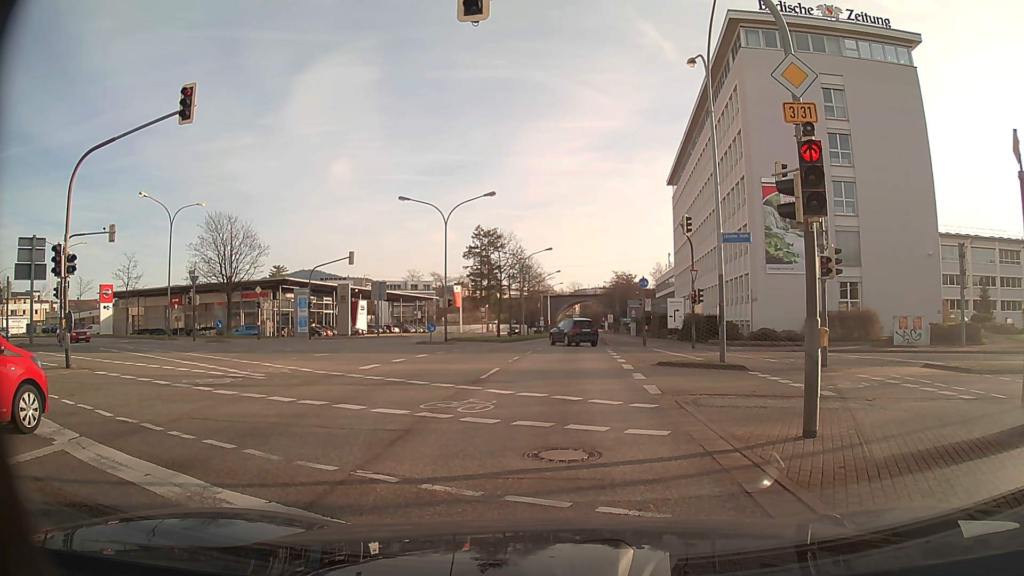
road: primary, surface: asphalt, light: Day
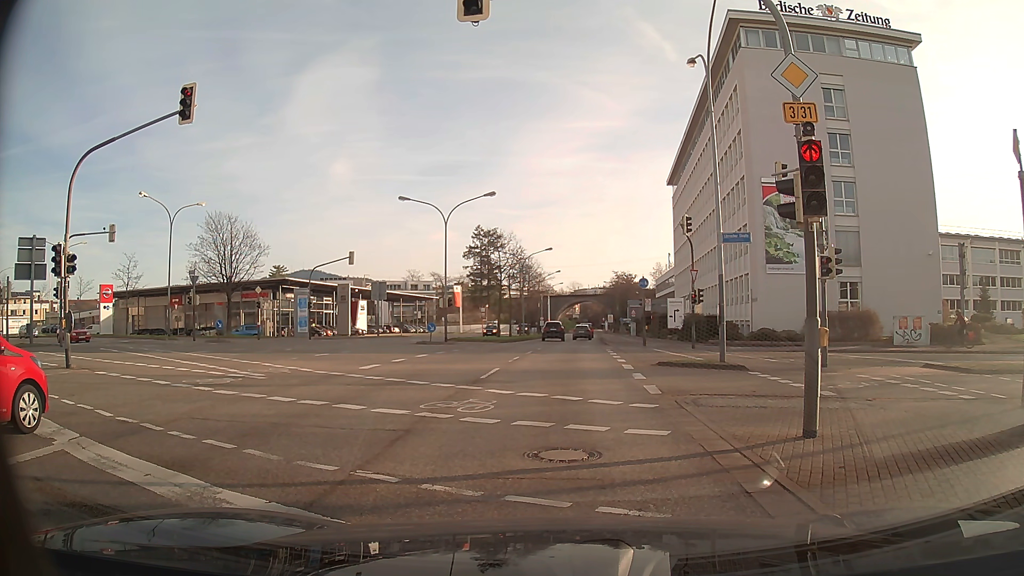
(0.0, 0.0) m; 0°
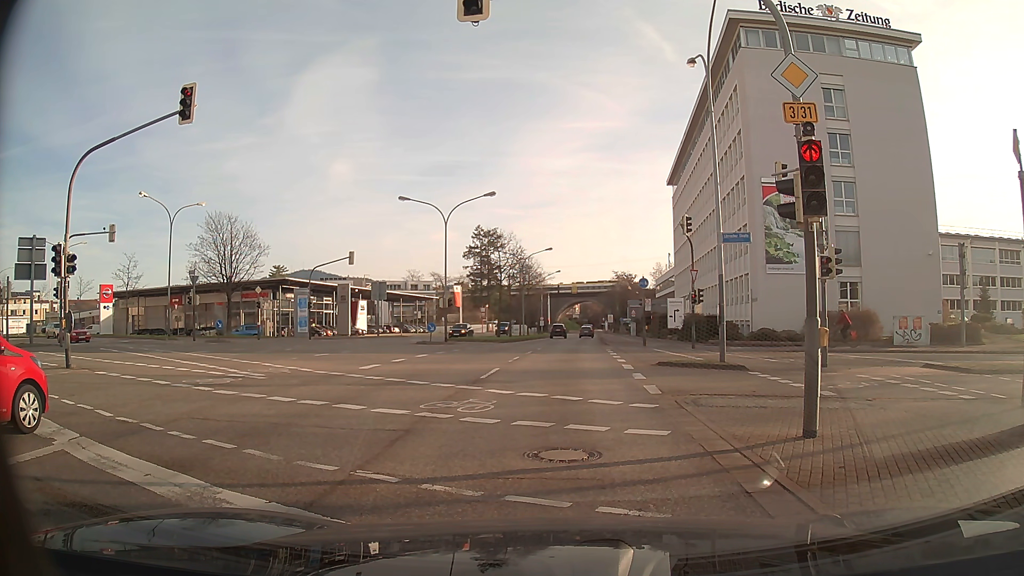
(0.0, 0.0) m; 0°
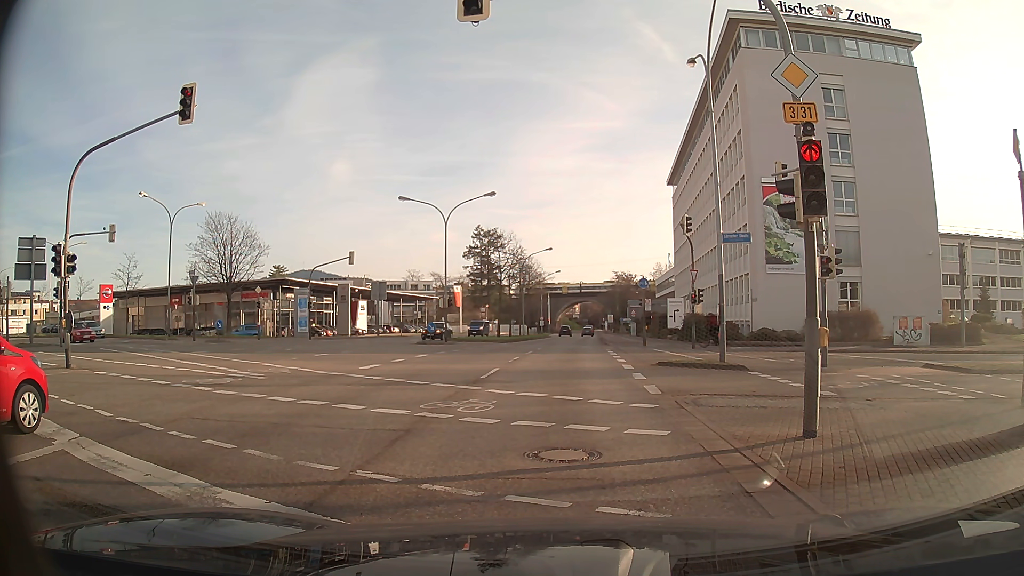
(0.0, 0.0) m; 0°
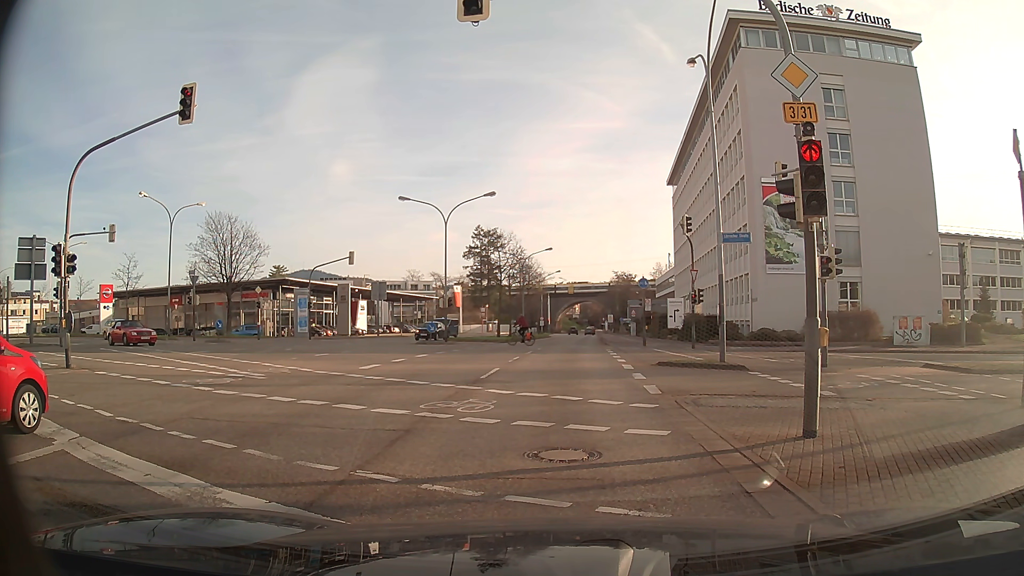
(0.0, 0.0) m; 0°
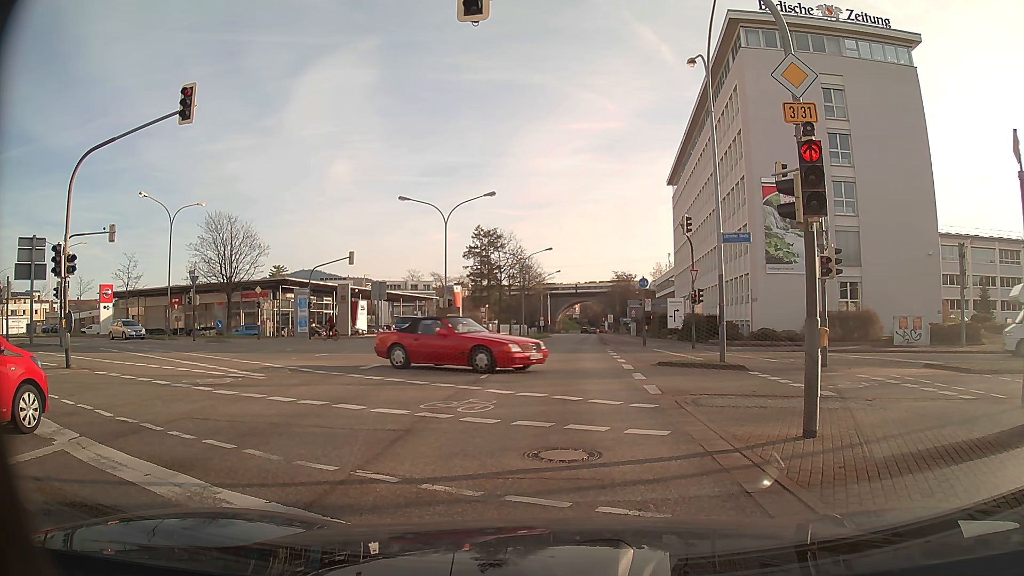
(0.0, 0.0) m; 0°
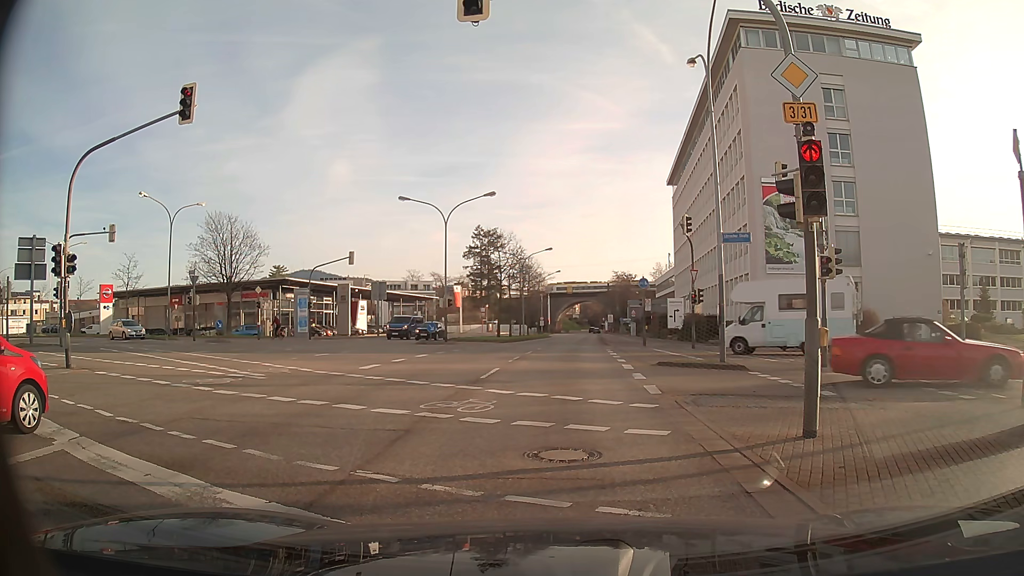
(0.0, 0.0) m; 0°
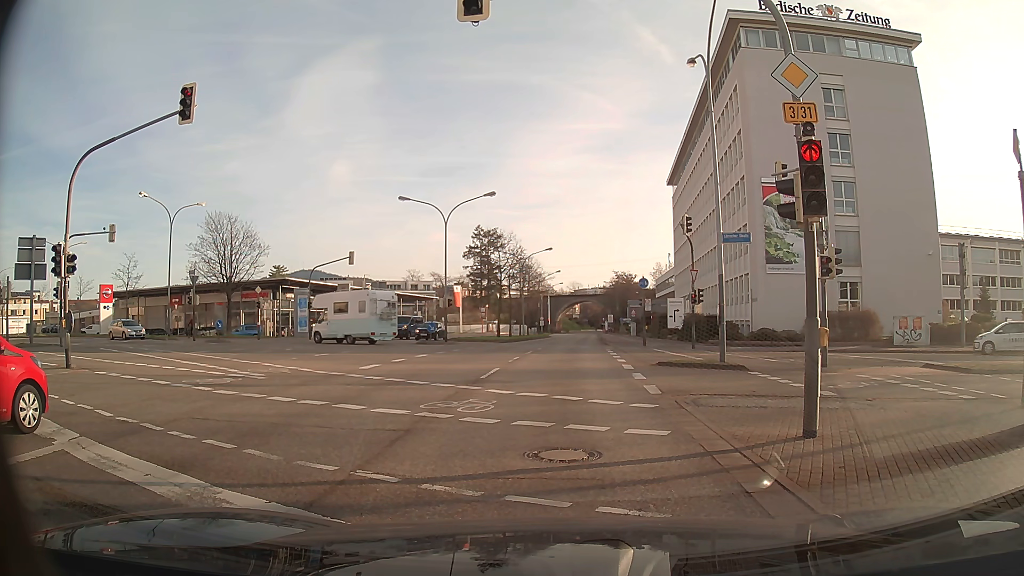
(0.0, 0.0) m; 0°
(0, +10) (0, +20) (+1, +30) (+1, +40) (+2, +50) (+2, +60) (+3, +70) (+4, +80) (+4, +90) (+5, +100) m
